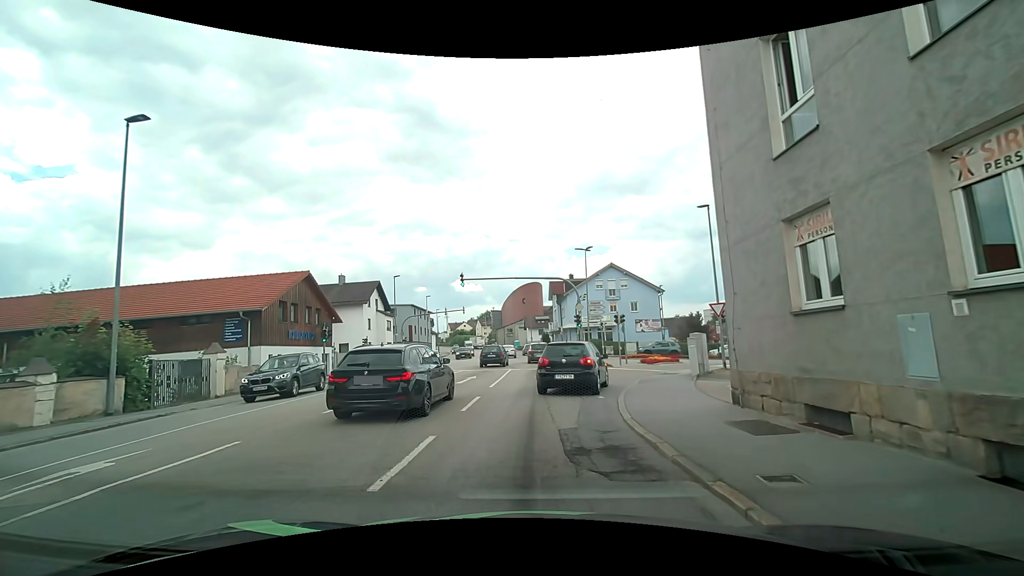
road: tertiary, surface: asphalt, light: Day
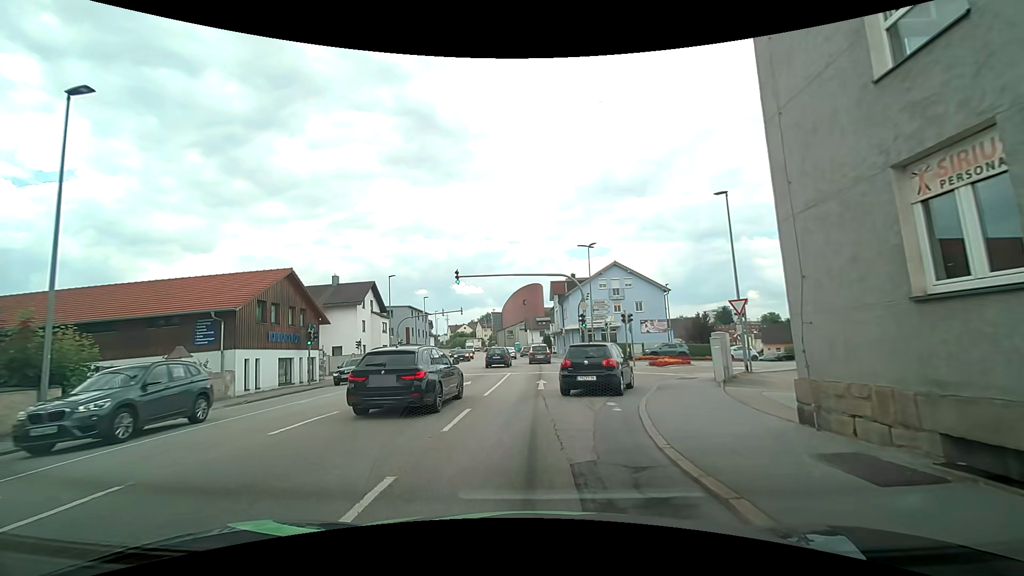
(0.0, +2.5) m; 0°
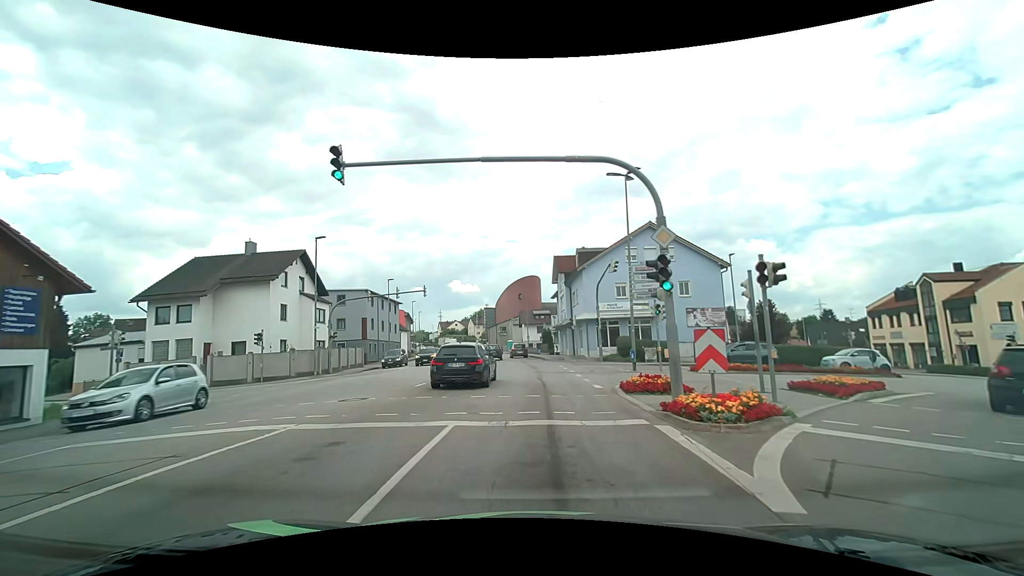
(-0.1, +19.0) m; +1°
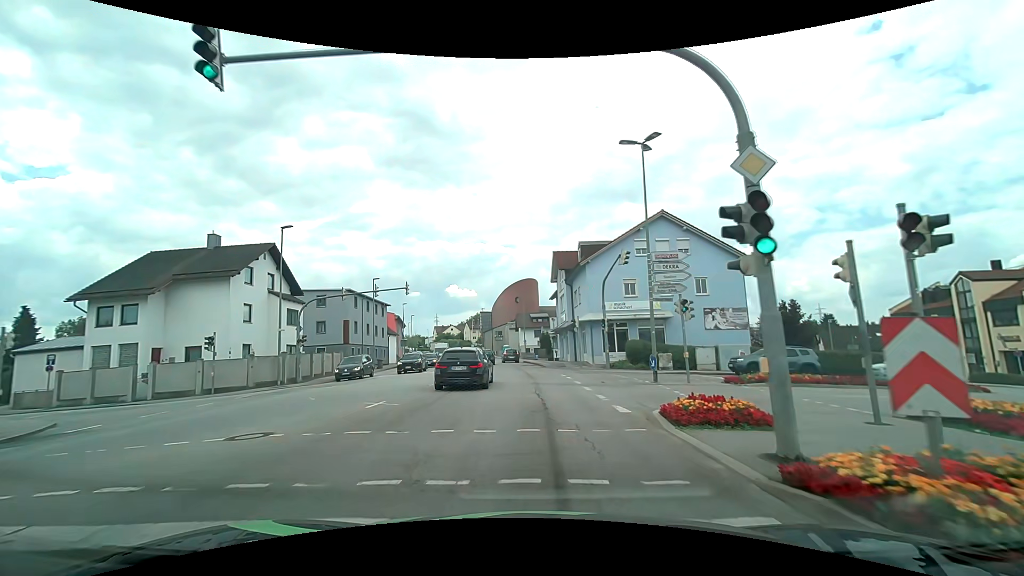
(0.0, +4.8) m; 0°
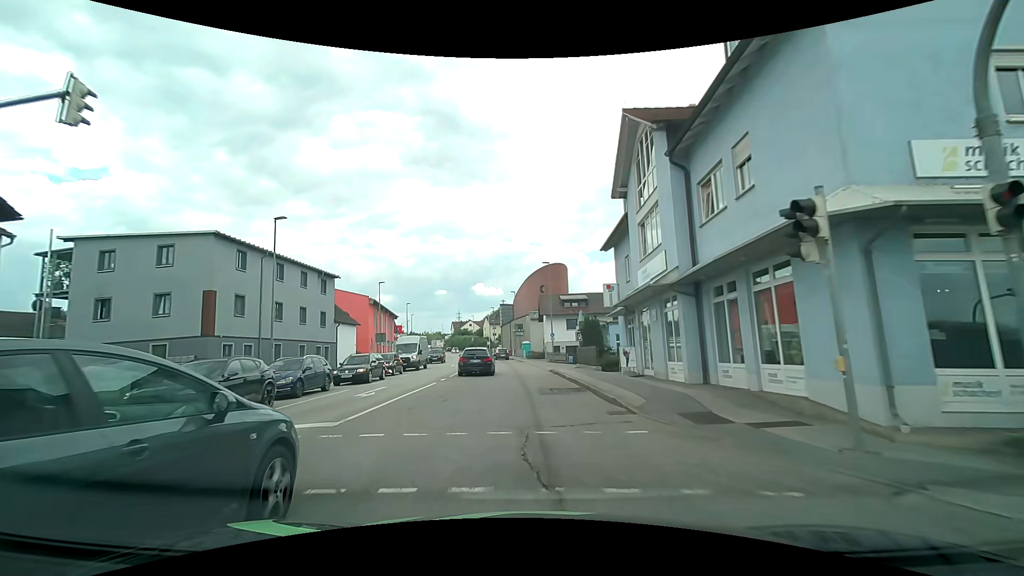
(-0.3, +27.3) m; -3°
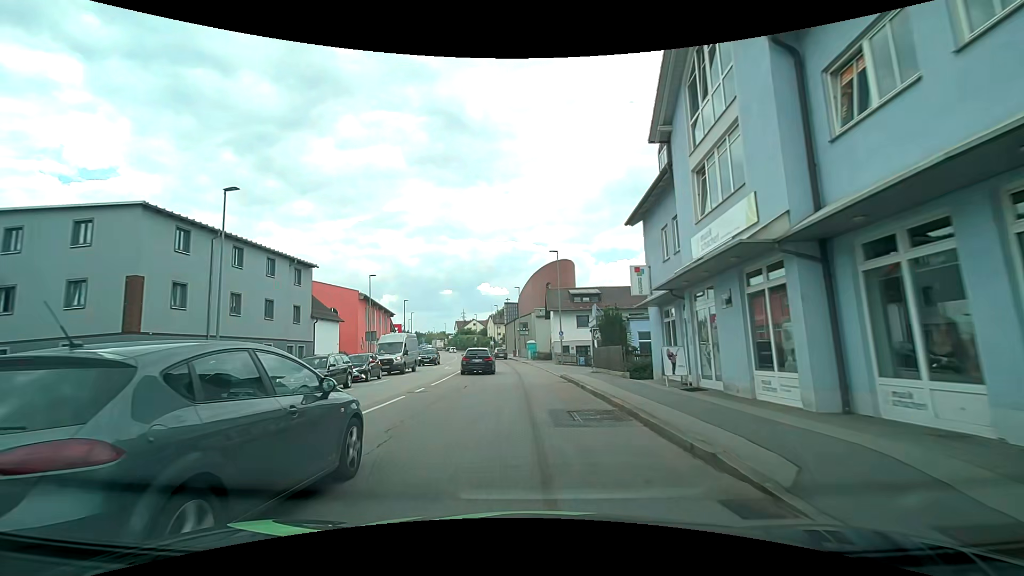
(-0.1, +6.0) m; -2°
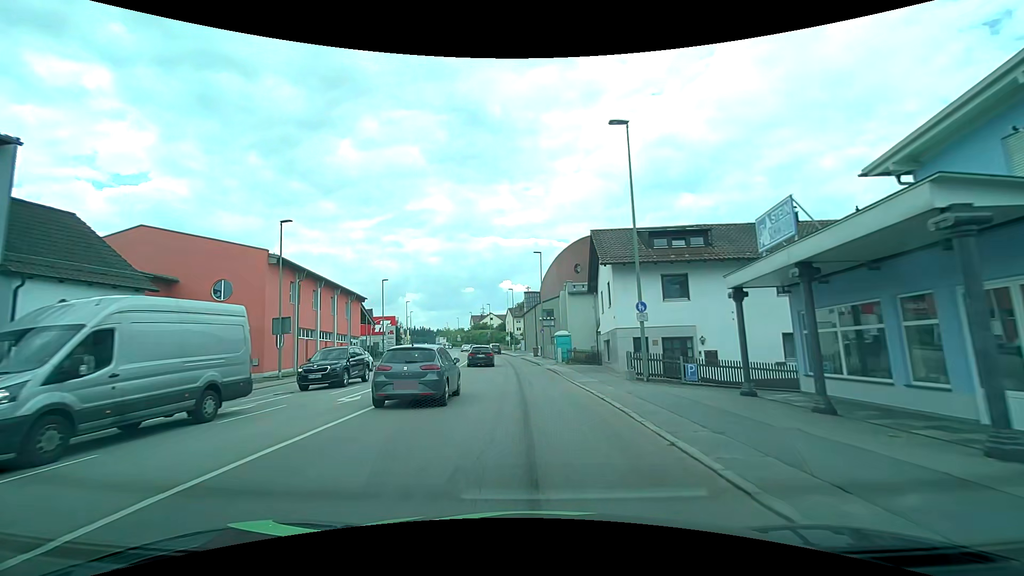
(-0.1, +25.2) m; -1°
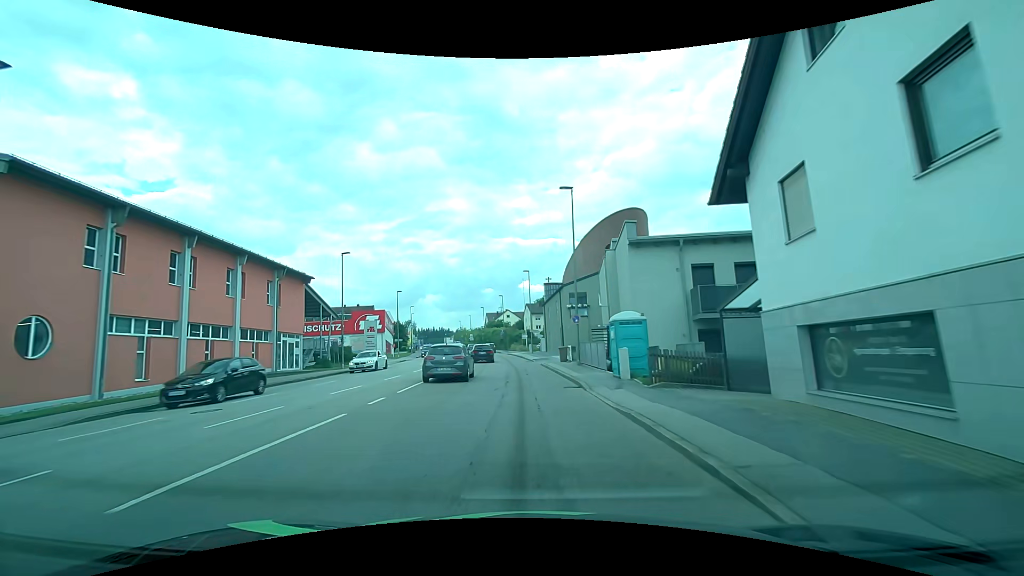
(-0.4, +19.8) m; -3°
(0, +10) (0, +20) (-1, +30) (-2, +40) (-2, +50) (-4, +60) (-5, +70) (-6, +80) (-8, +90) (-10, +99) m
